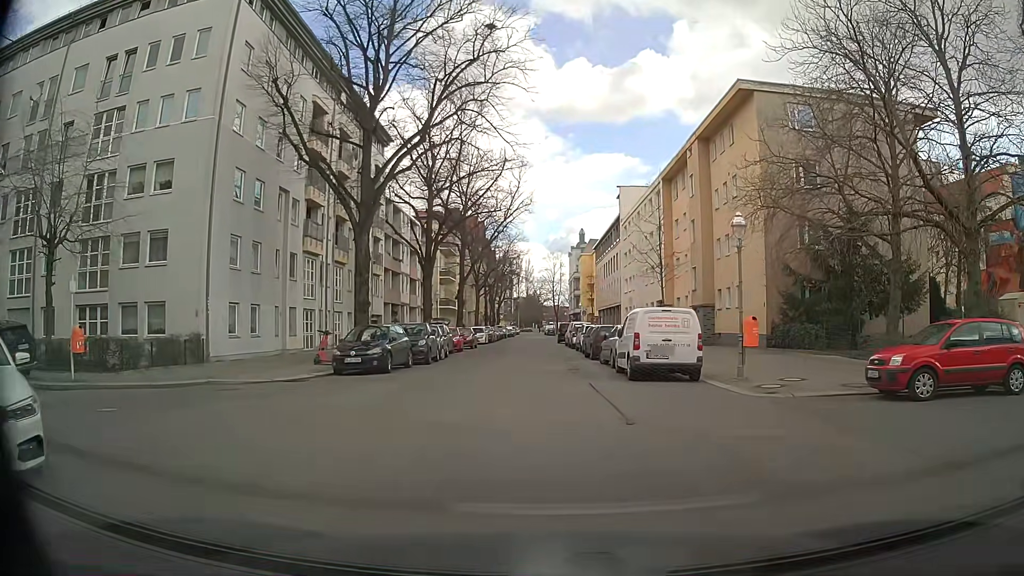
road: residential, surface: asphalt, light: Day
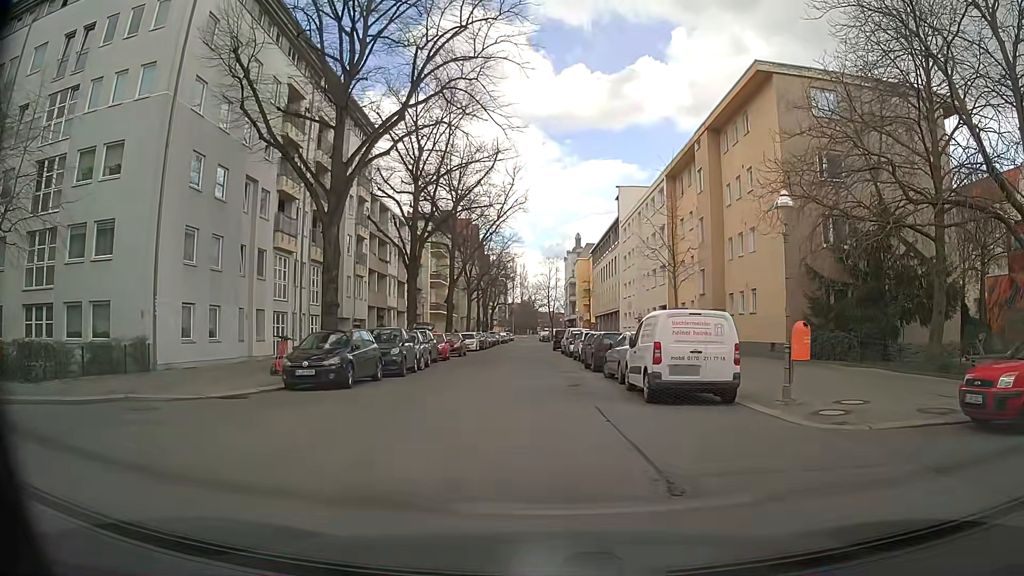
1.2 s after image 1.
(-0.1, +3.6) m; 0°
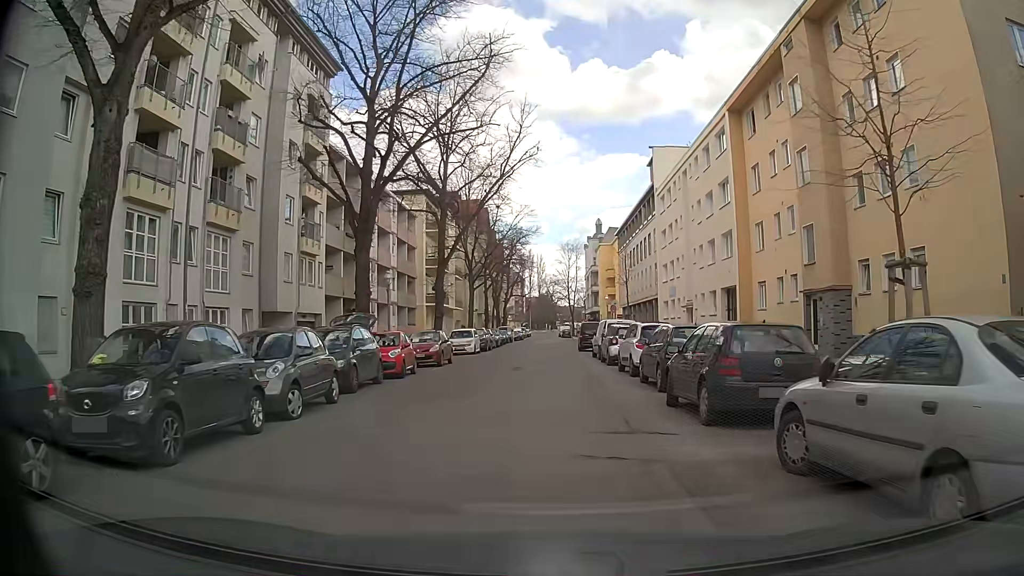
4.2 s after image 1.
(-0.4, +14.8) m; -3°
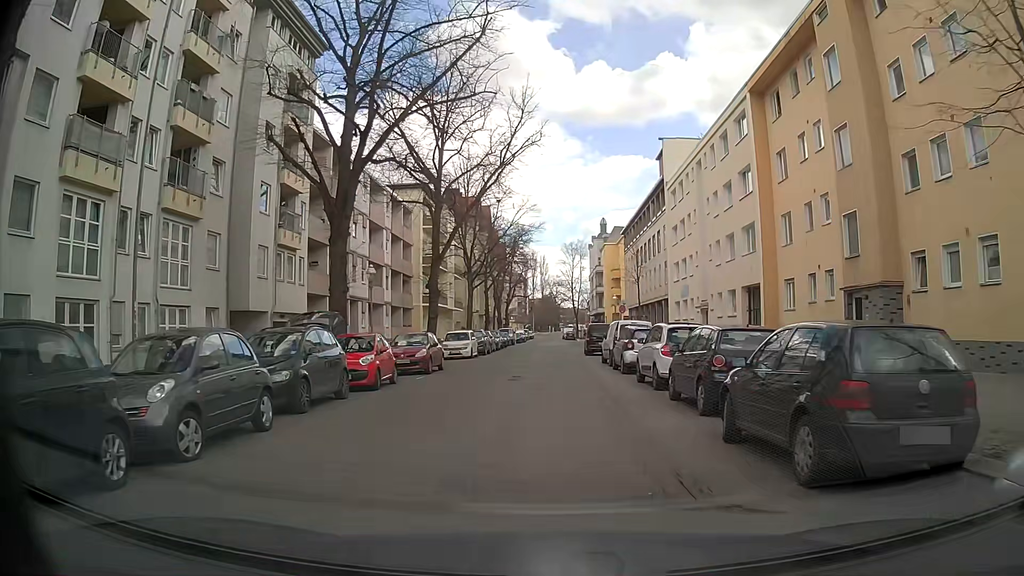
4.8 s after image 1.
(0.0, +3.6) m; 0°
